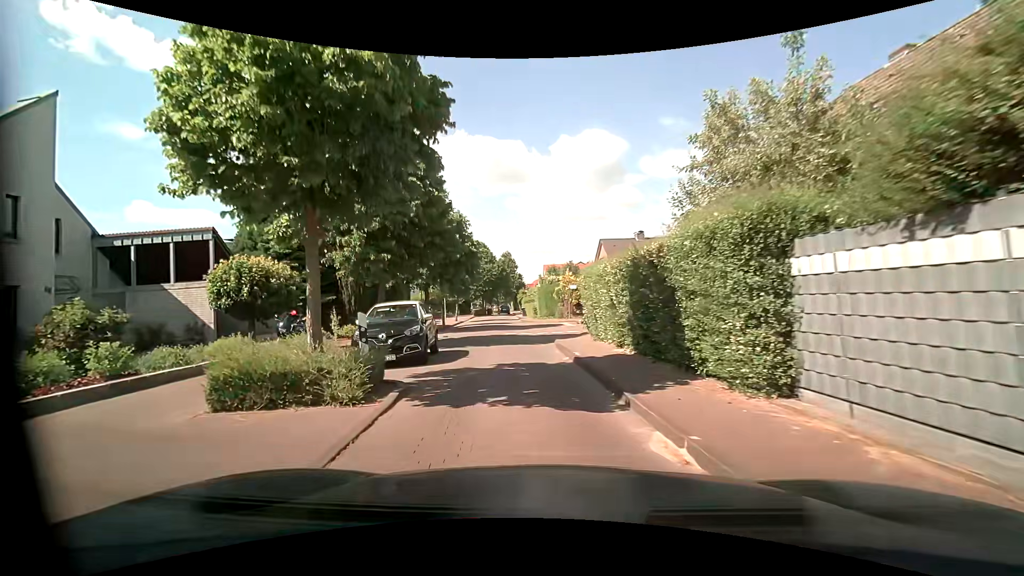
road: residential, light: Day
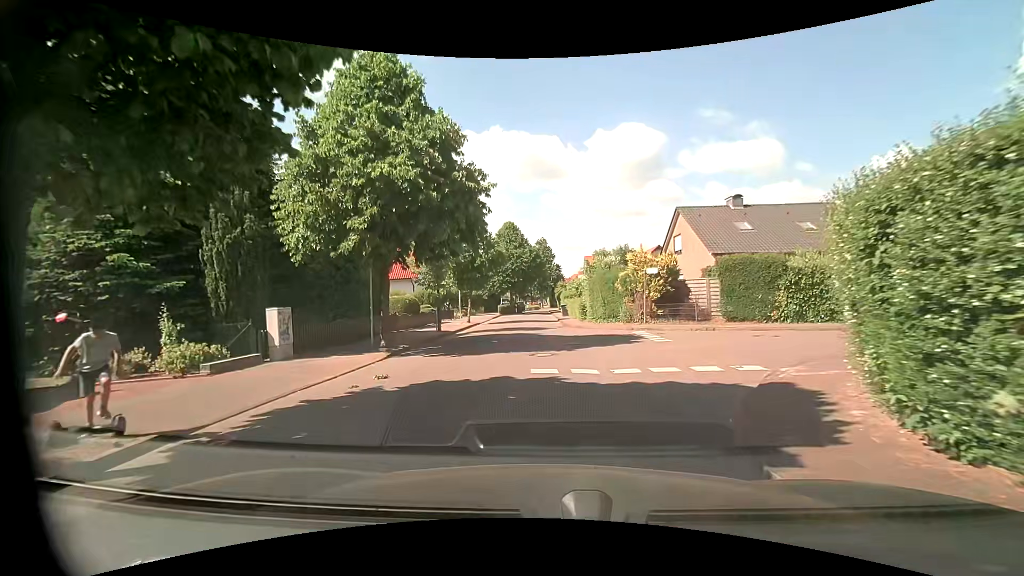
(-0.6, +14.3) m; -2°
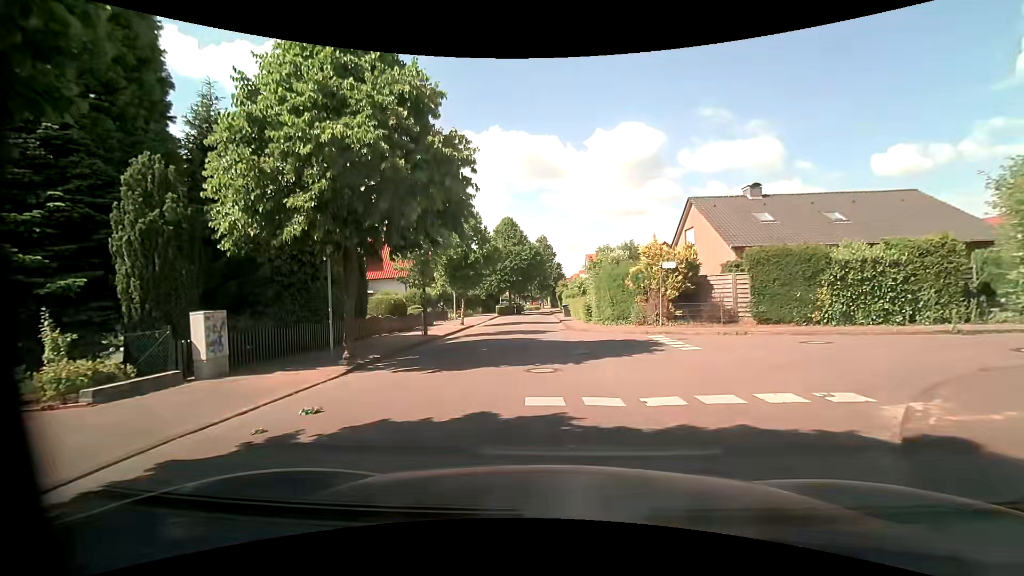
(-0.1, +2.8) m; -2°
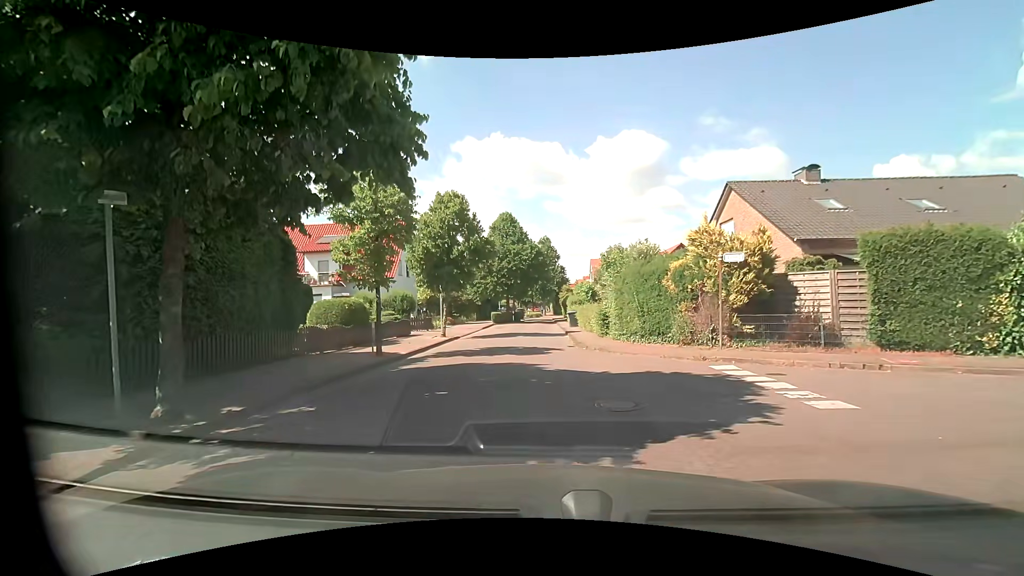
(0.0, +5.9) m; 0°
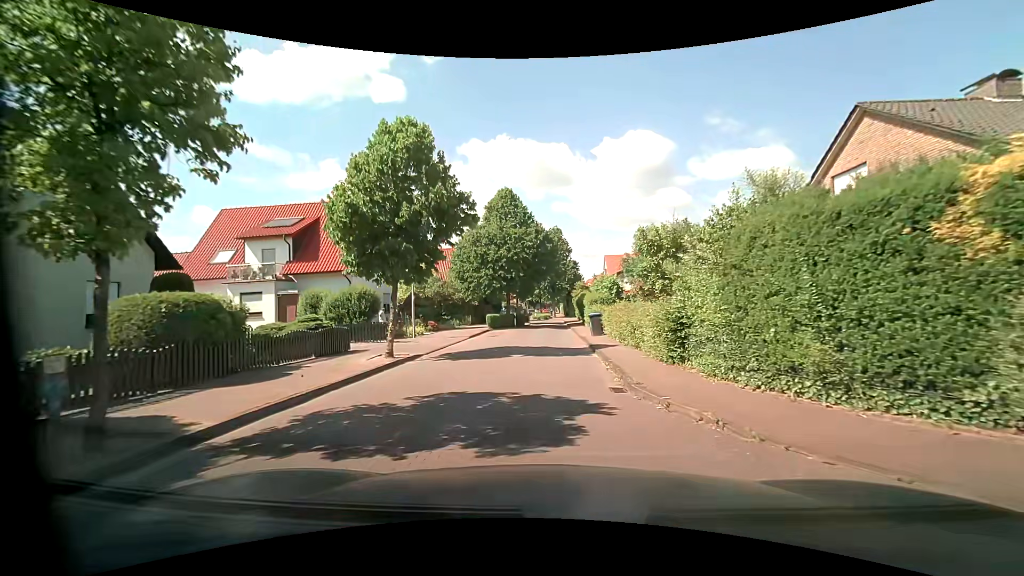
(0.0, +10.5) m; -1°
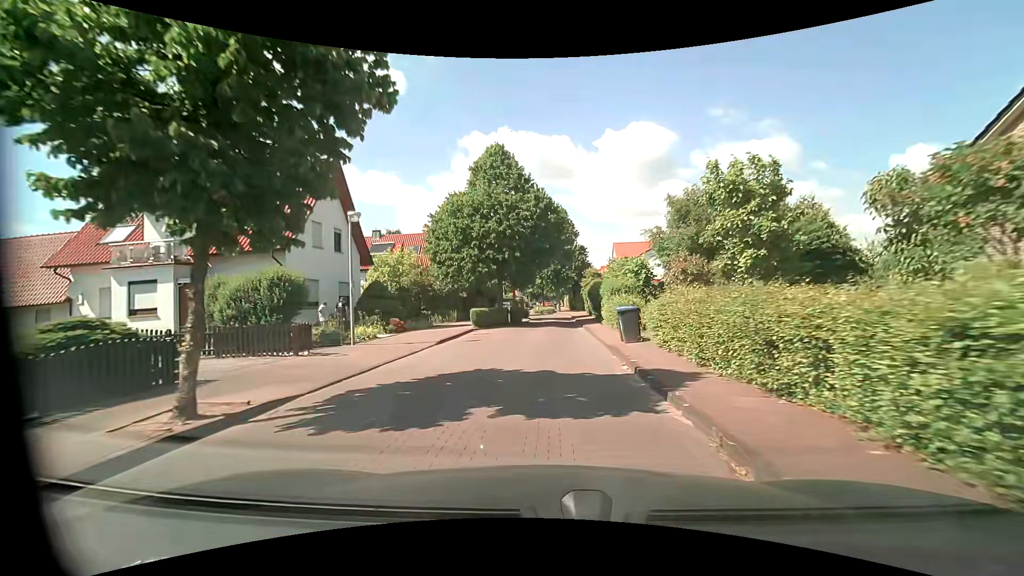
(+0.1, +8.7) m; 0°
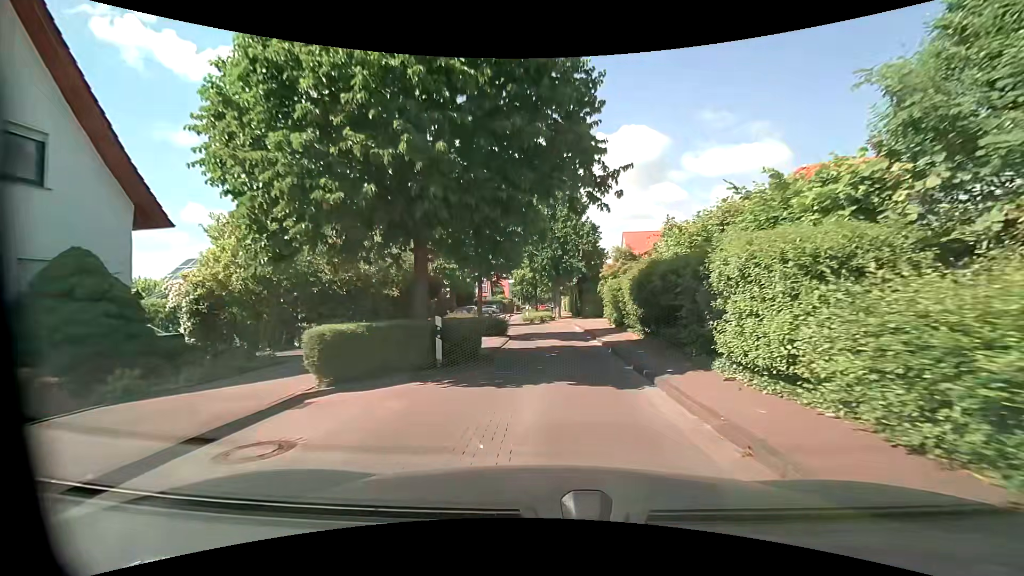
(0.0, +17.5) m; 0°
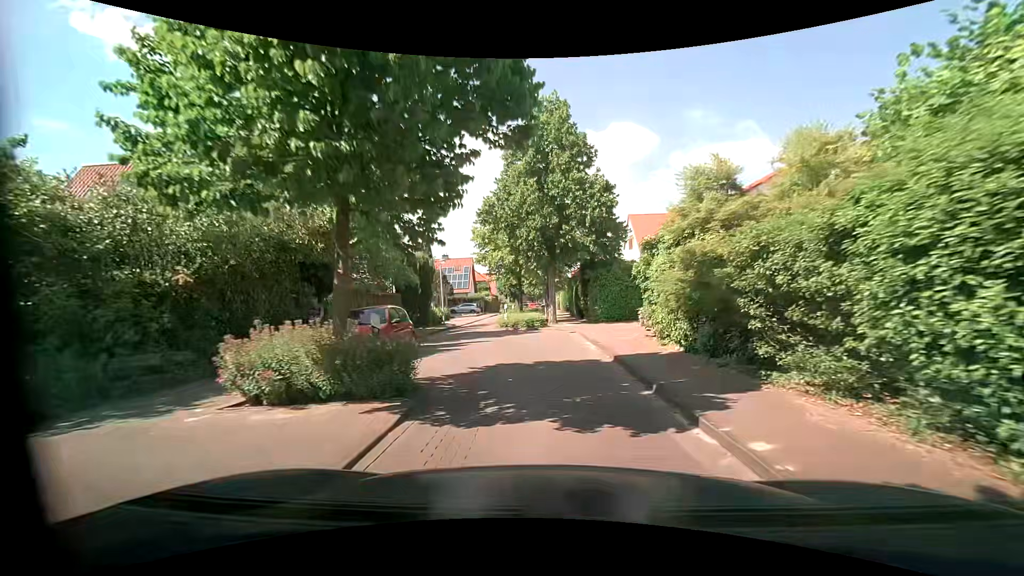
(+0.2, +12.8) m; +1°
(0, +10) (-2, +20) (-4, +29) (-5, +39) (-5, +49) (-5, +59) (-5, +69) (-5, +79) (-5, +89) (-5, +99) m
